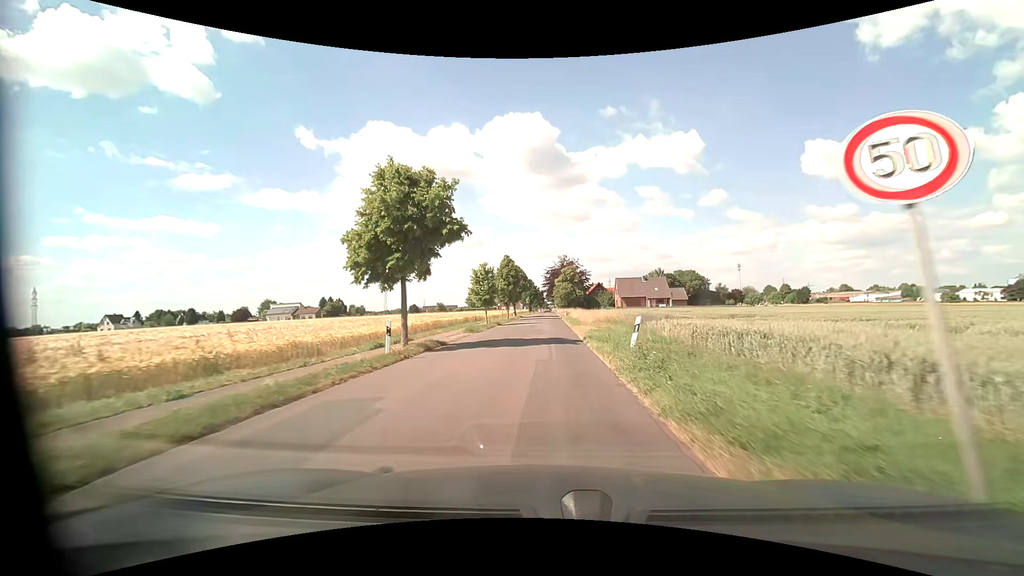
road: residential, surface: asphalt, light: Day
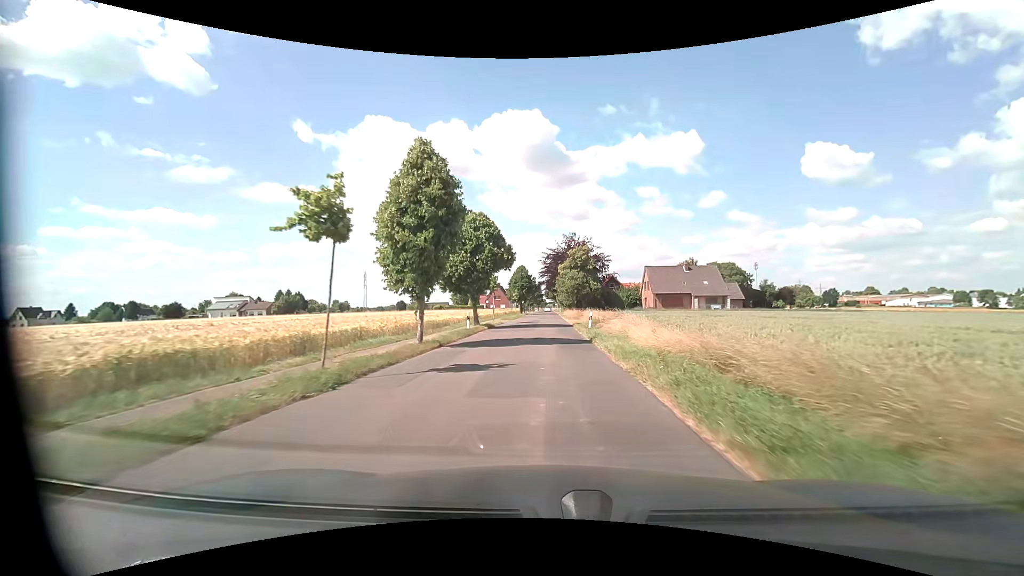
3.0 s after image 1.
(0.0, +39.9) m; 0°
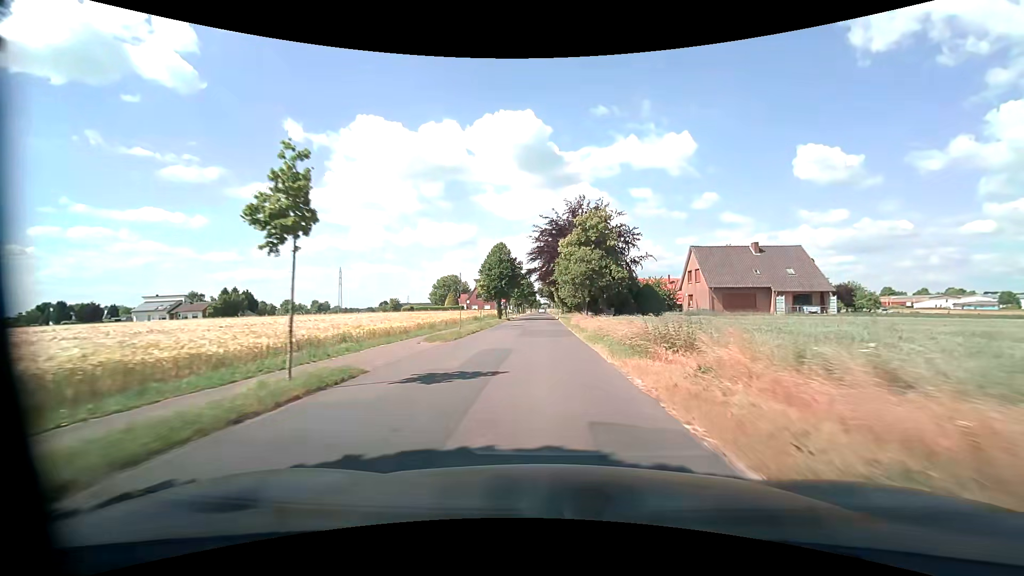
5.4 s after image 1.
(+0.4, +32.3) m; +1°
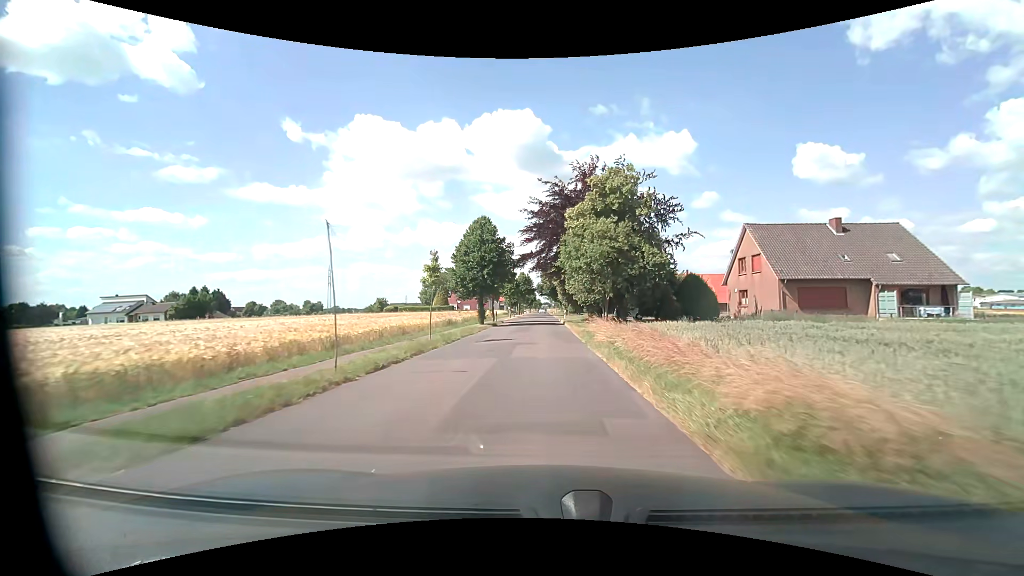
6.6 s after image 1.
(0.0, +16.2) m; 0°
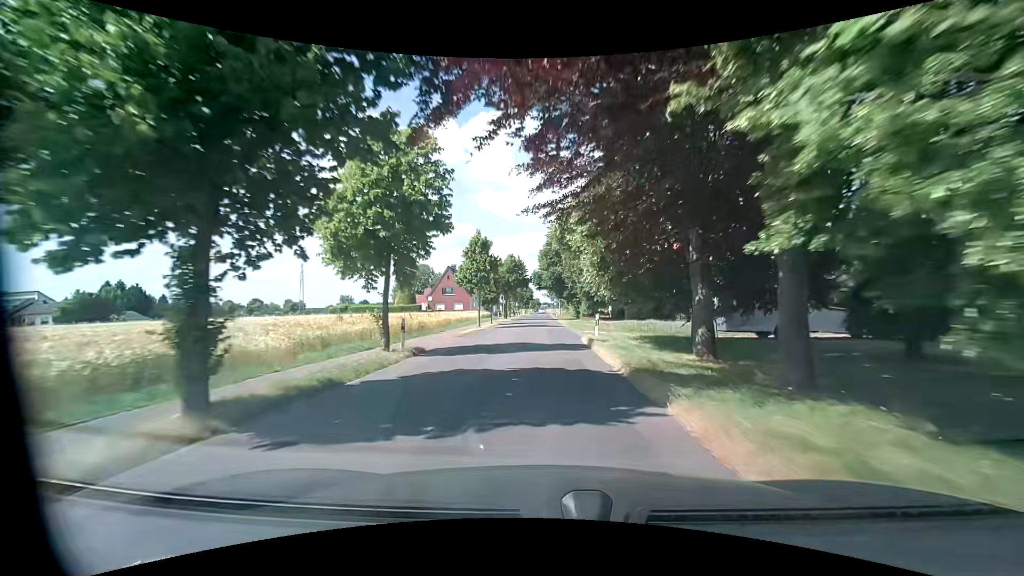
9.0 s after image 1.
(-0.1, +32.3) m; 0°
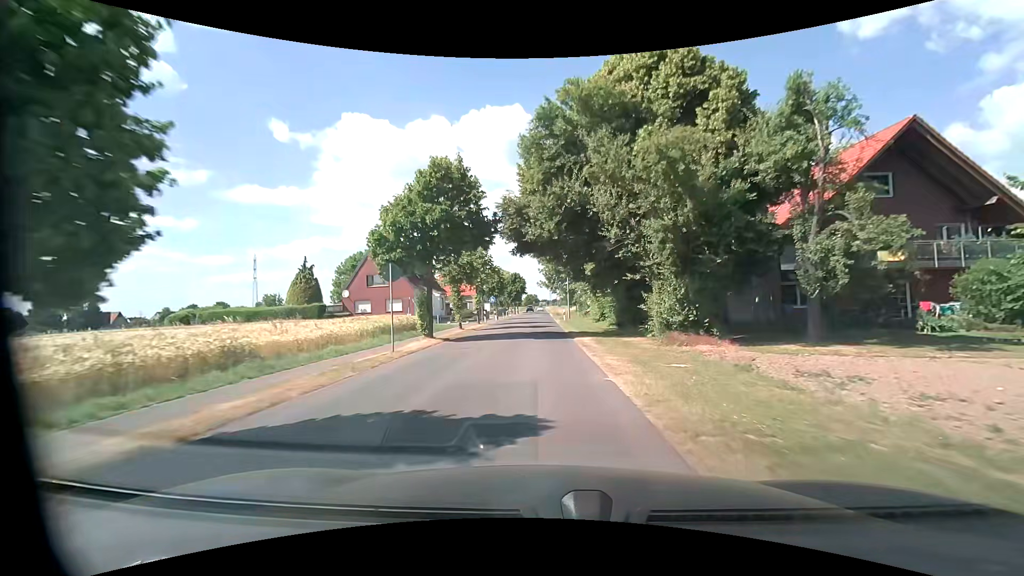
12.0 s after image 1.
(+0.5, +40.4) m; +1°
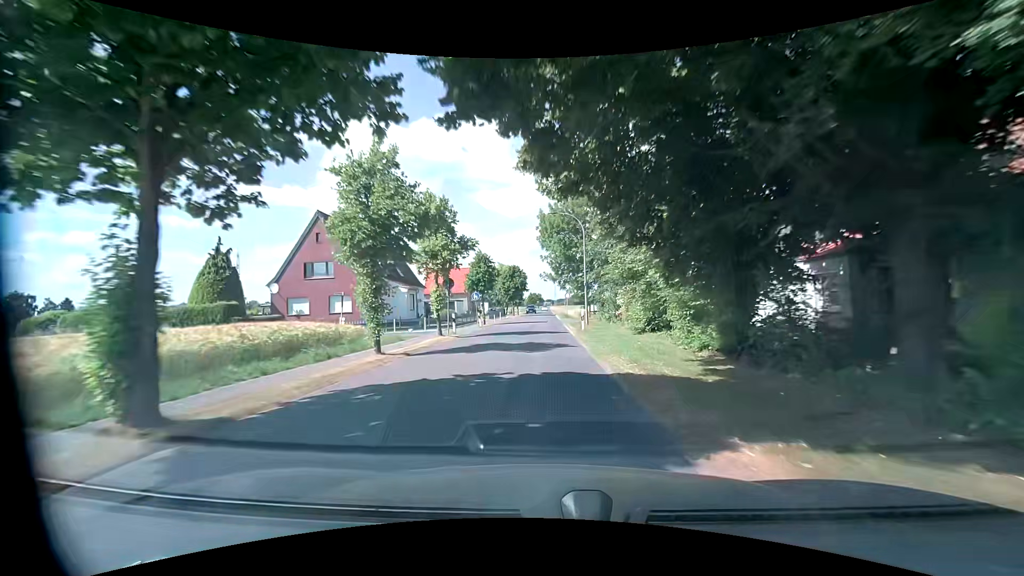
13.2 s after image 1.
(-0.2, +16.2) m; -1°
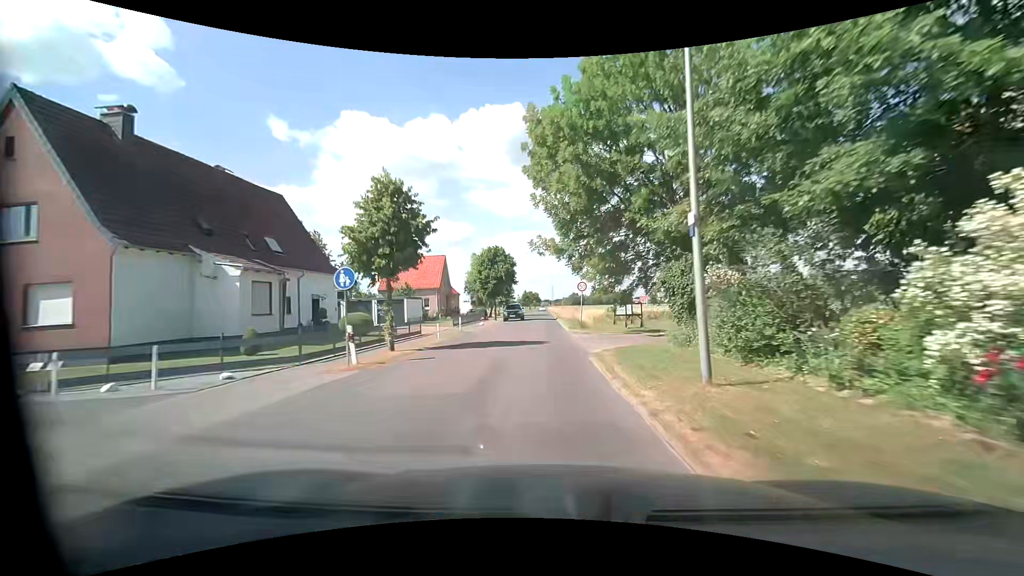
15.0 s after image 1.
(+0.1, +24.3) m; 0°
